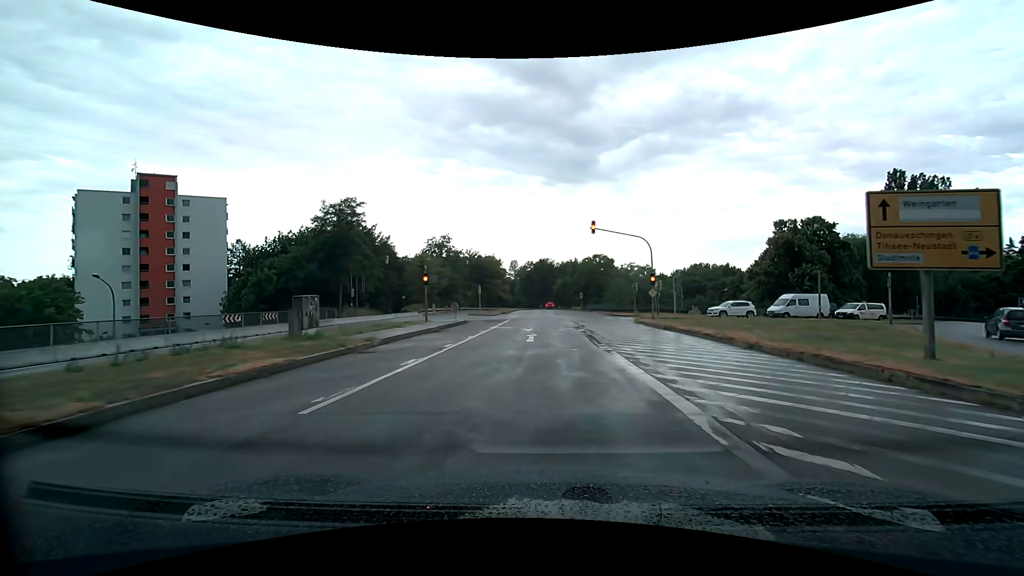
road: trunk_link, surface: asphalt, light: Day
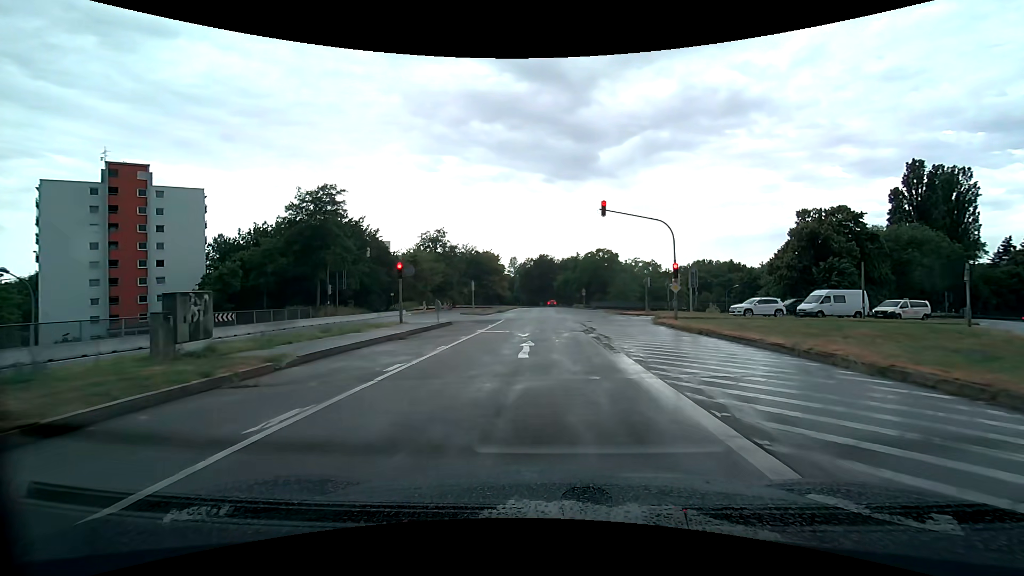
(0.0, +5.5) m; 0°
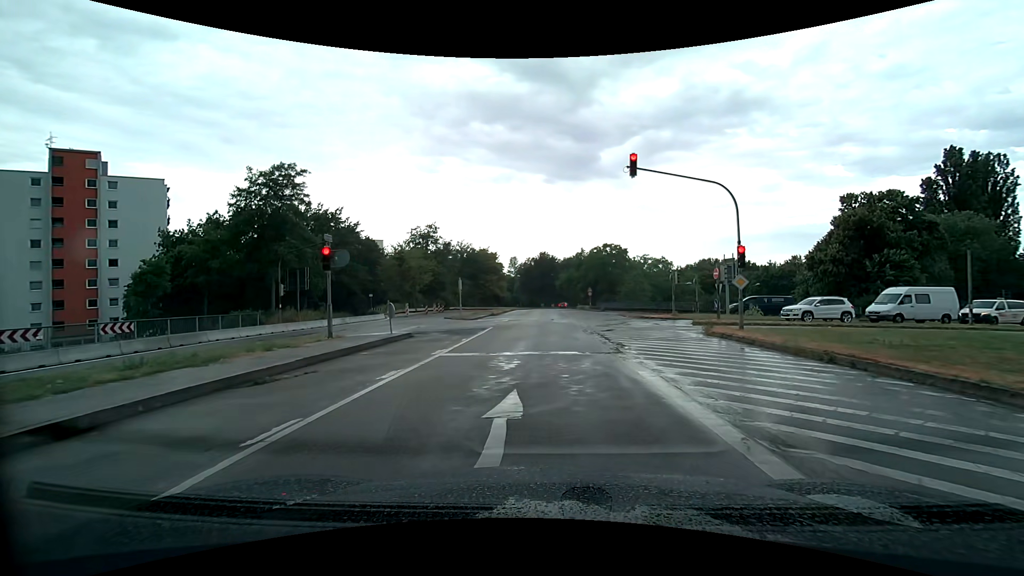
(0.0, +8.5) m; 0°
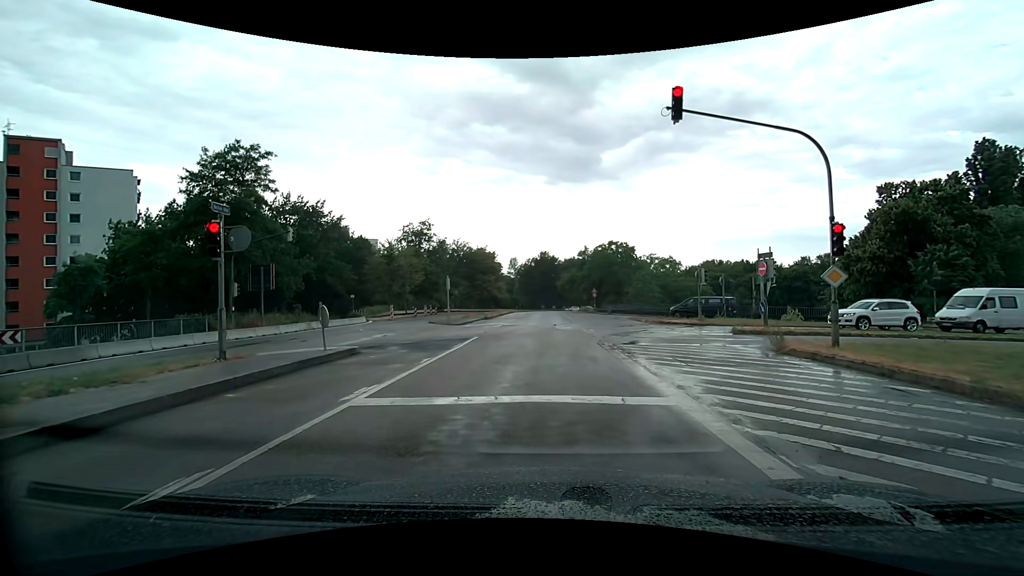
(0.0, +5.6) m; -1°
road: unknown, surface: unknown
